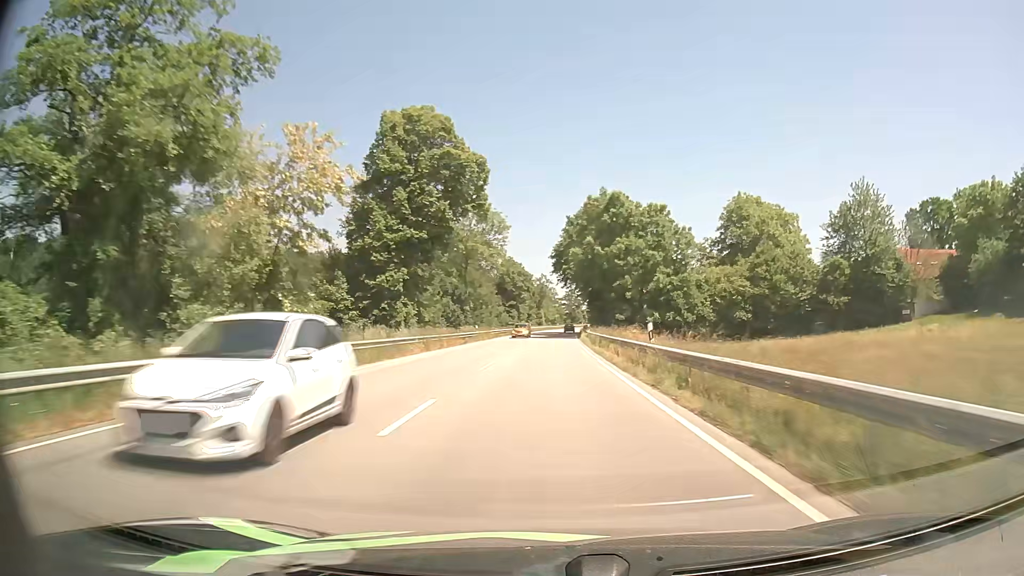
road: primary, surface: asphalt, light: Day
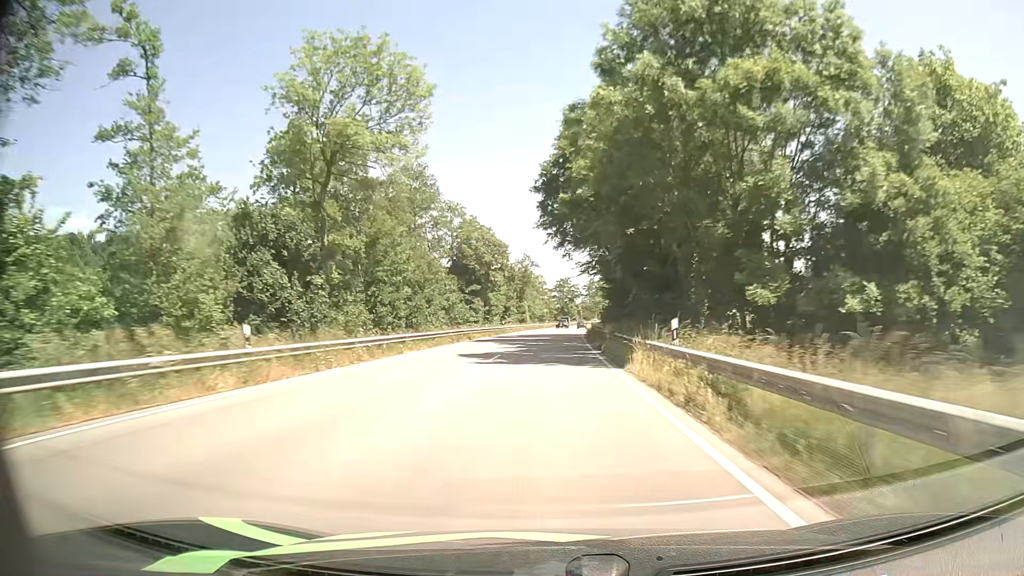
(+0.5, +44.4) m; +1°
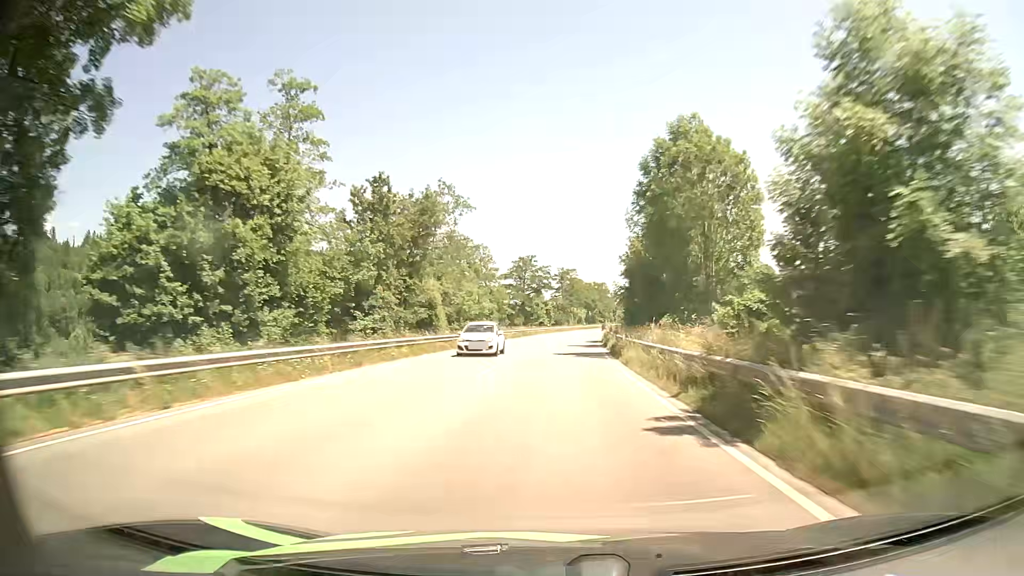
(+1.3, +71.3) m; +3°
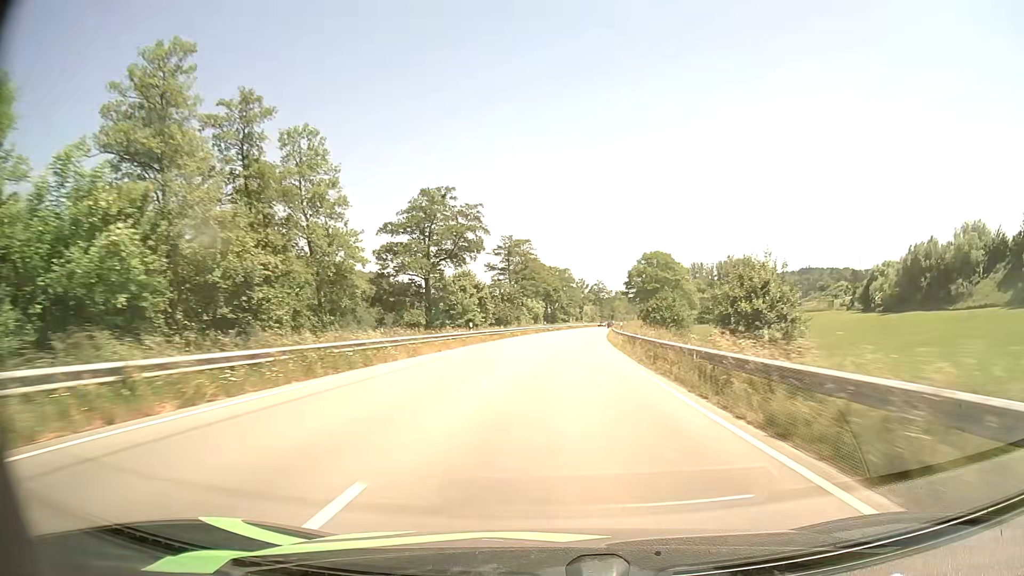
(+1.9, +57.2) m; +4°
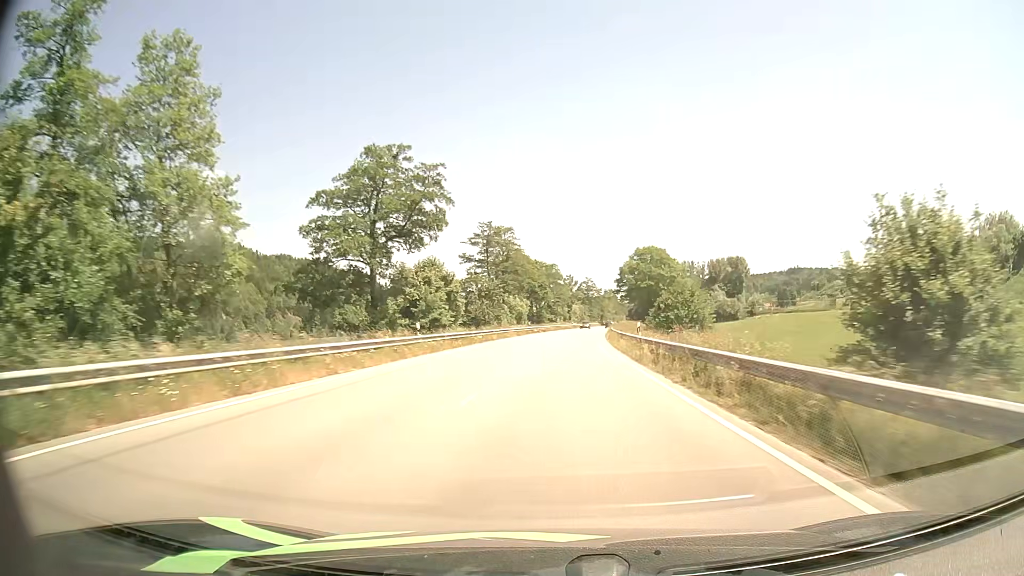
(+0.1, +14.1) m; +1°
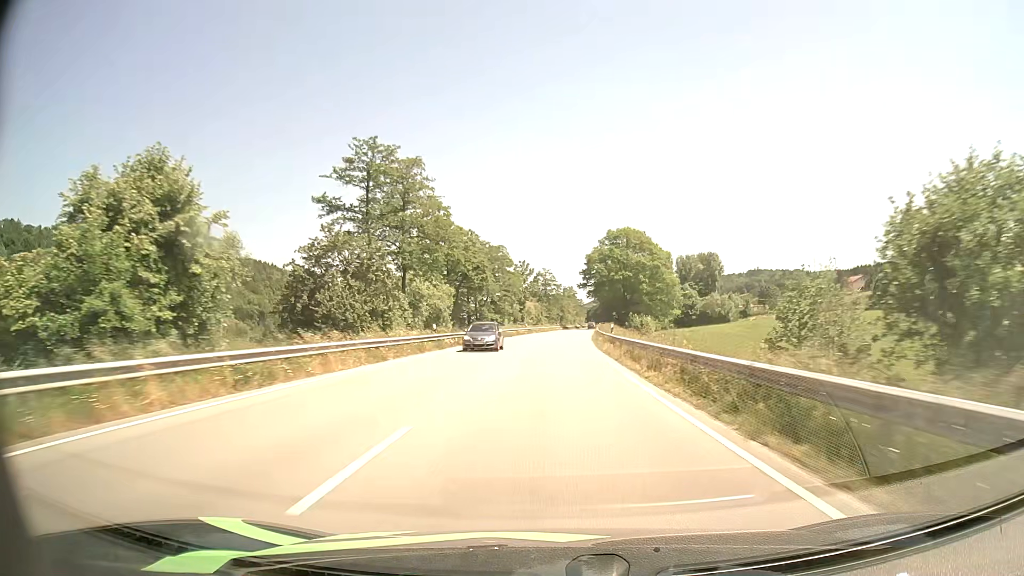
(+1.5, +42.1) m; +4°
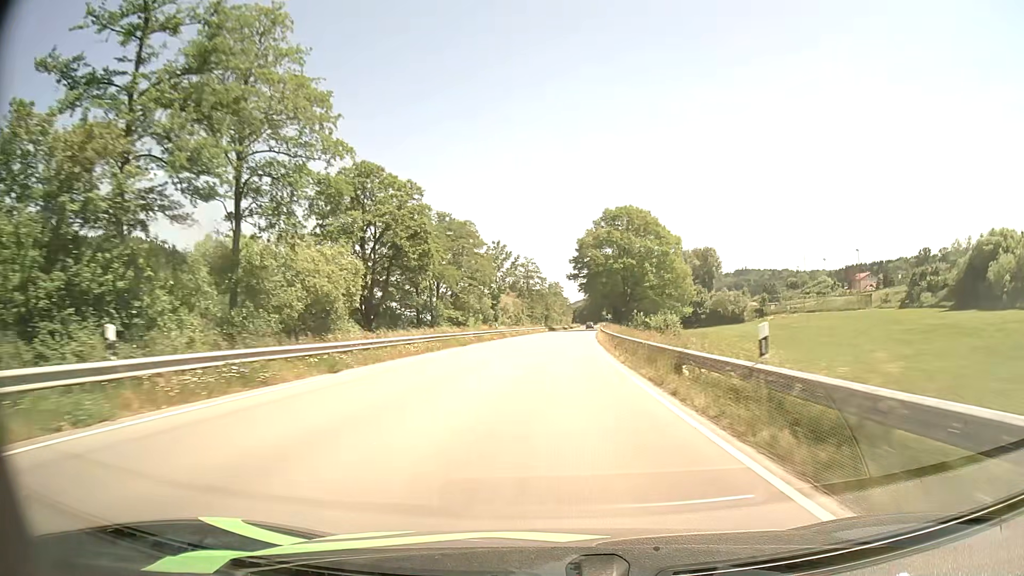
(+0.3, +28.3) m; +1°
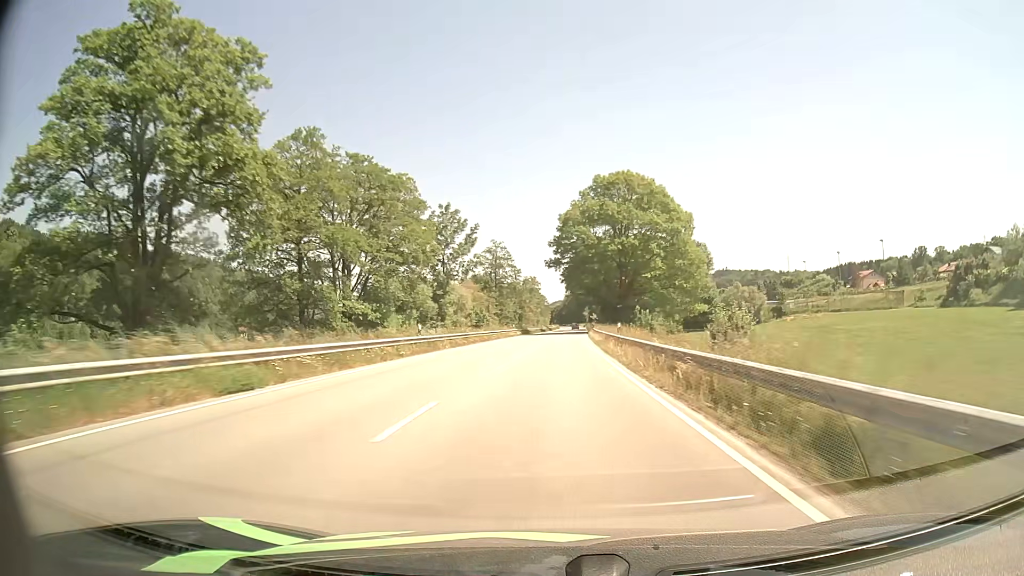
(+0.5, +28.4) m; +2°
(0, +10) (0, +20) (0, +30) (+1, +40) (+1, +50) (+1, +60) (+2, +70) (+2, +80) (+3, +90) (+3, +100) m
